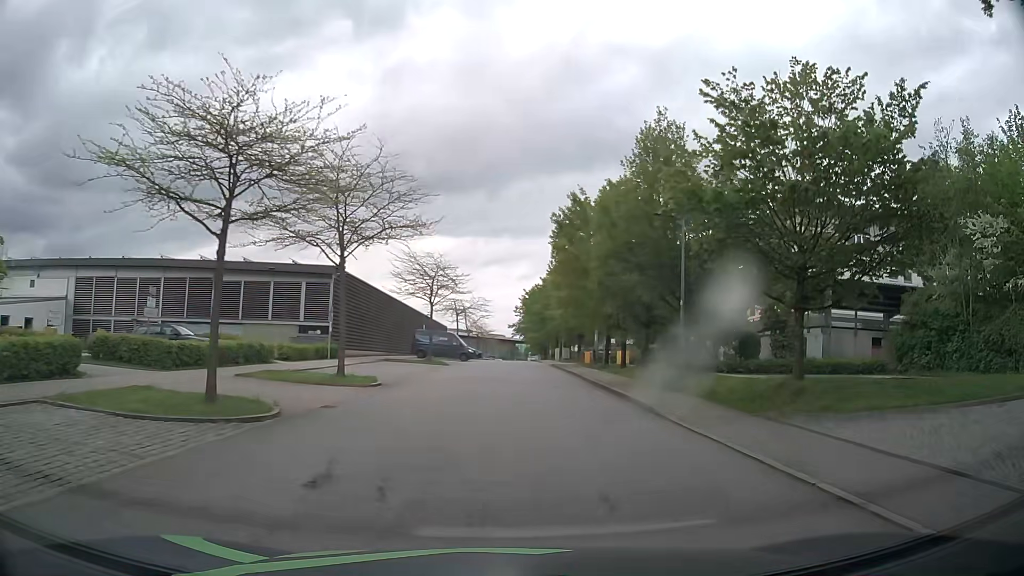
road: residential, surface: asphalt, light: Day
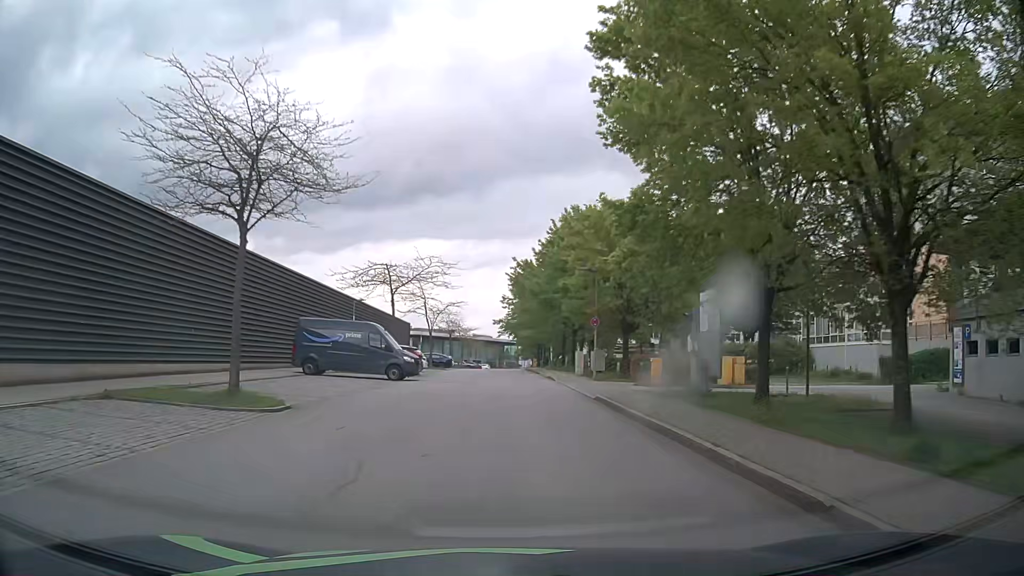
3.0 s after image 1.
(+0.7, +32.3) m; +1°
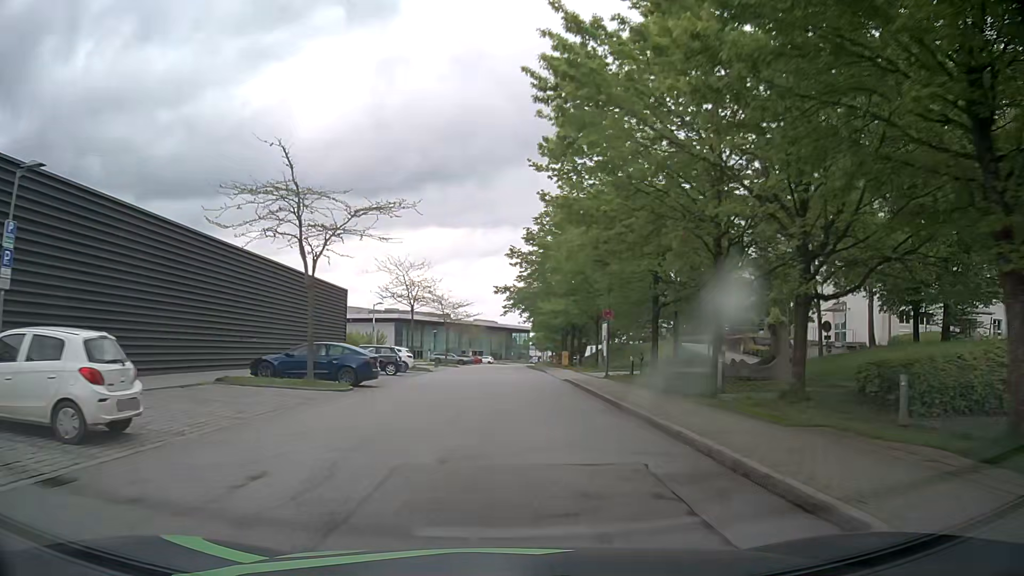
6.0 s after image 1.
(0.0, +39.0) m; -1°
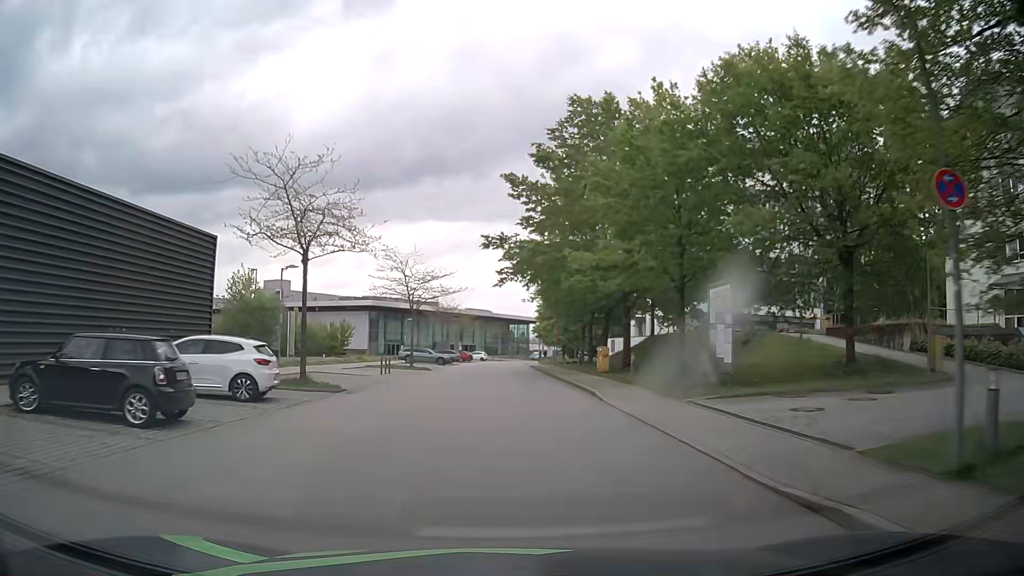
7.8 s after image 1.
(+0.2, +23.4) m; +1°
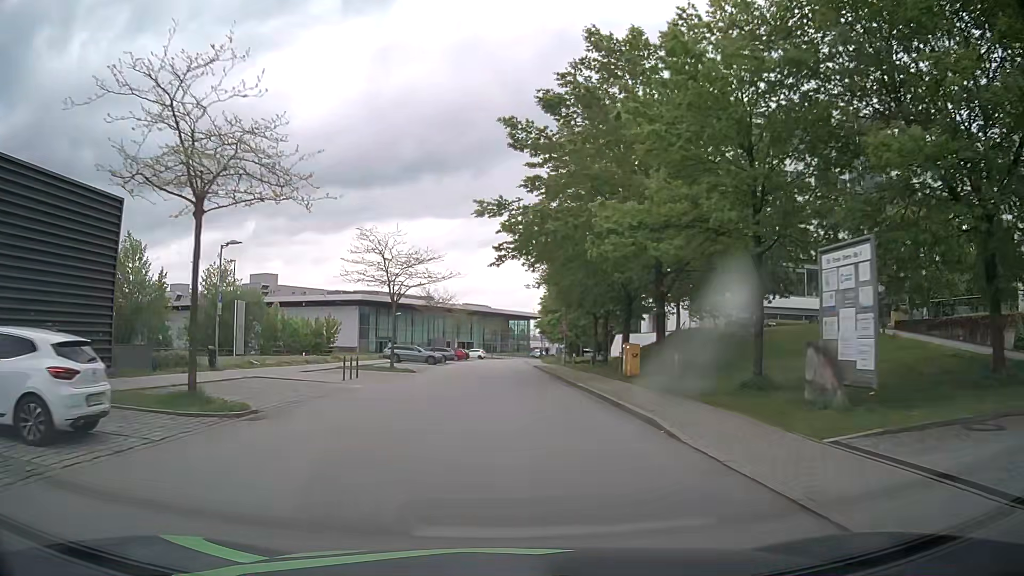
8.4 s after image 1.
(0.0, +7.6) m; 0°
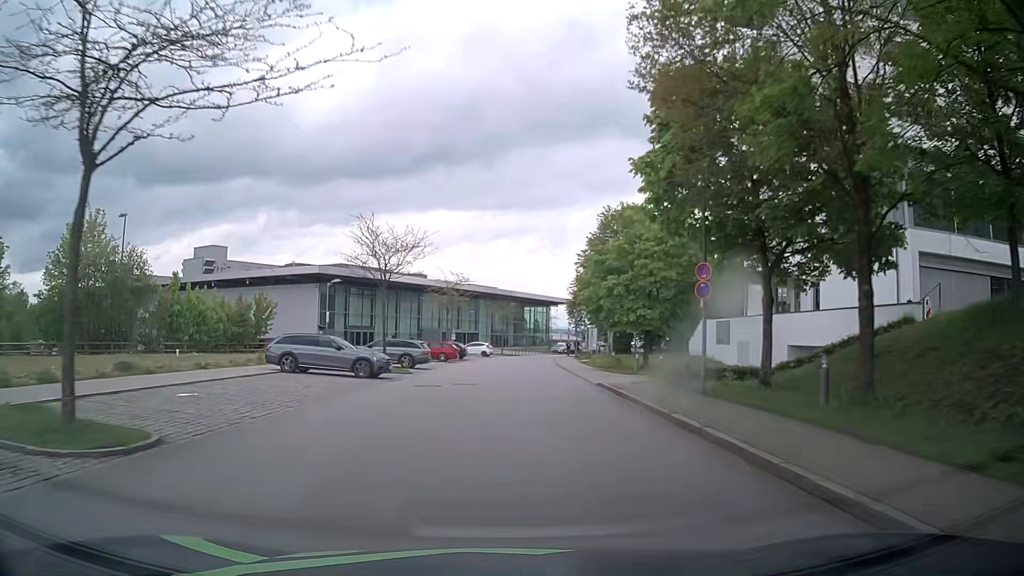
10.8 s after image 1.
(-0.2, +29.8) m; 0°
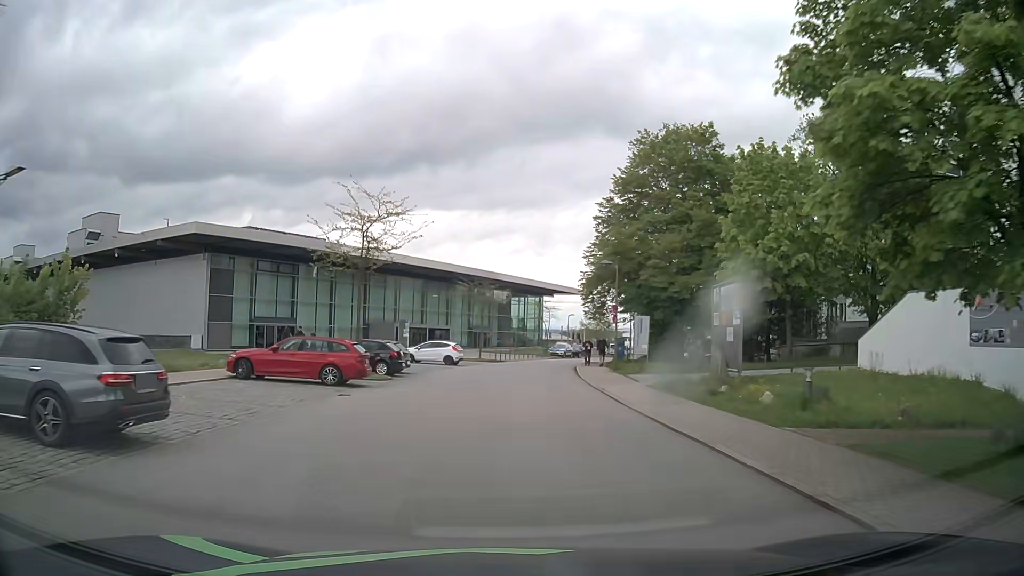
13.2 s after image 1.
(-0.1, +27.4) m; 0°
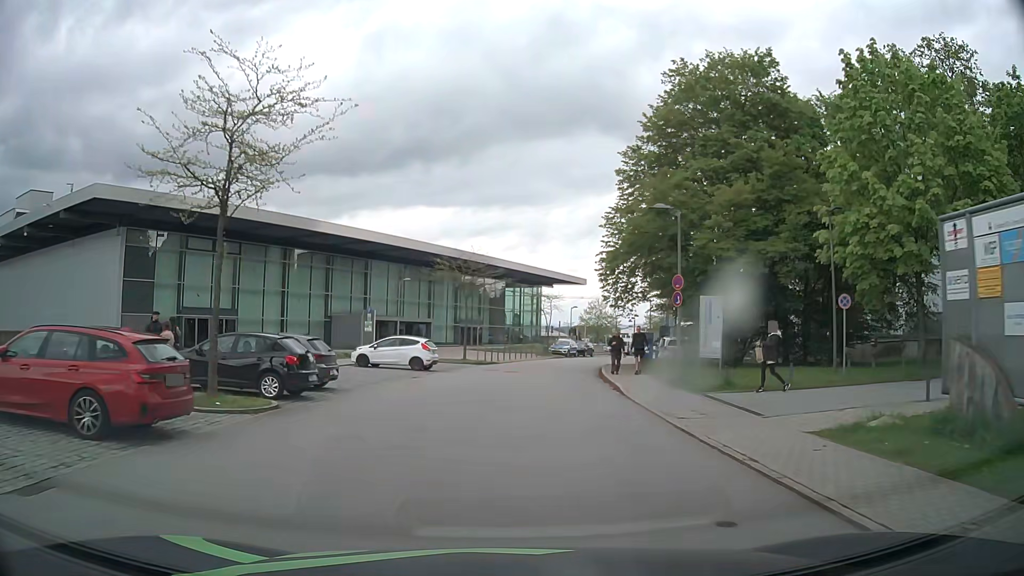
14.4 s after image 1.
(+0.2, +12.3) m; +1°
